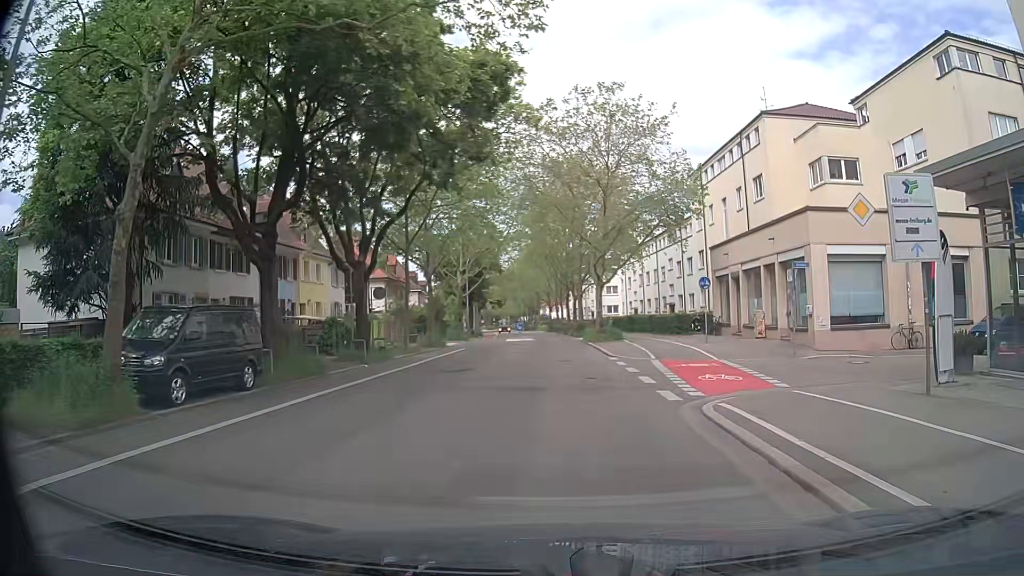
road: secondary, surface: asphalt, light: Day
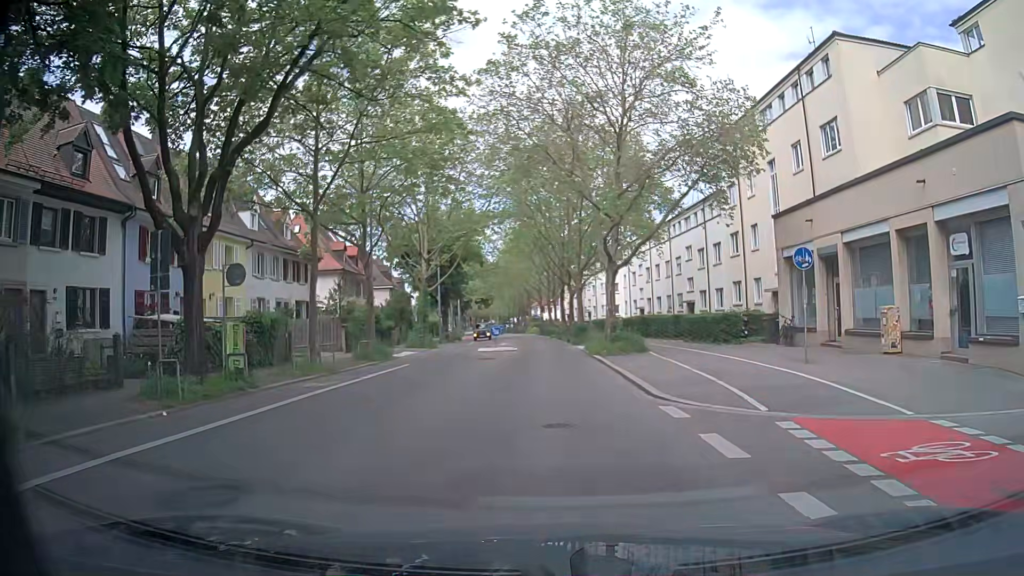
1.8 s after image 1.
(+0.3, +13.4) m; +1°
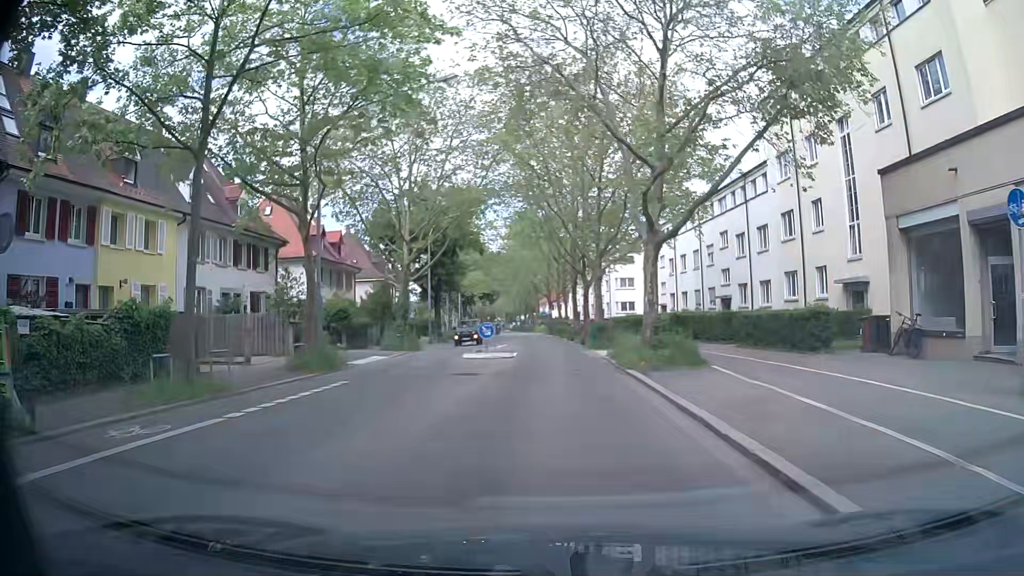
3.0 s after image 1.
(0.0, +9.0) m; 0°
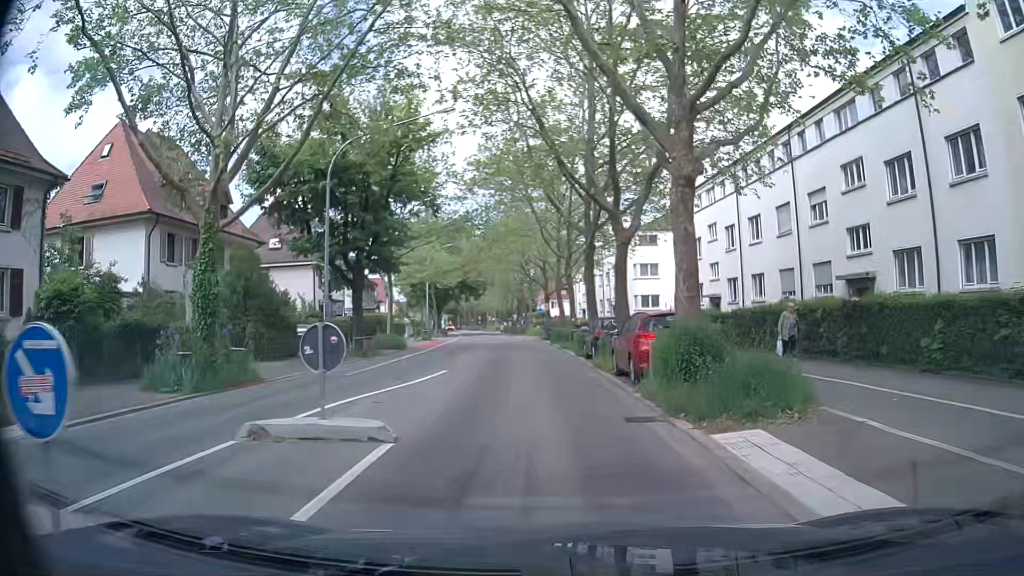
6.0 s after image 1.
(+0.1, +22.6) m; -1°
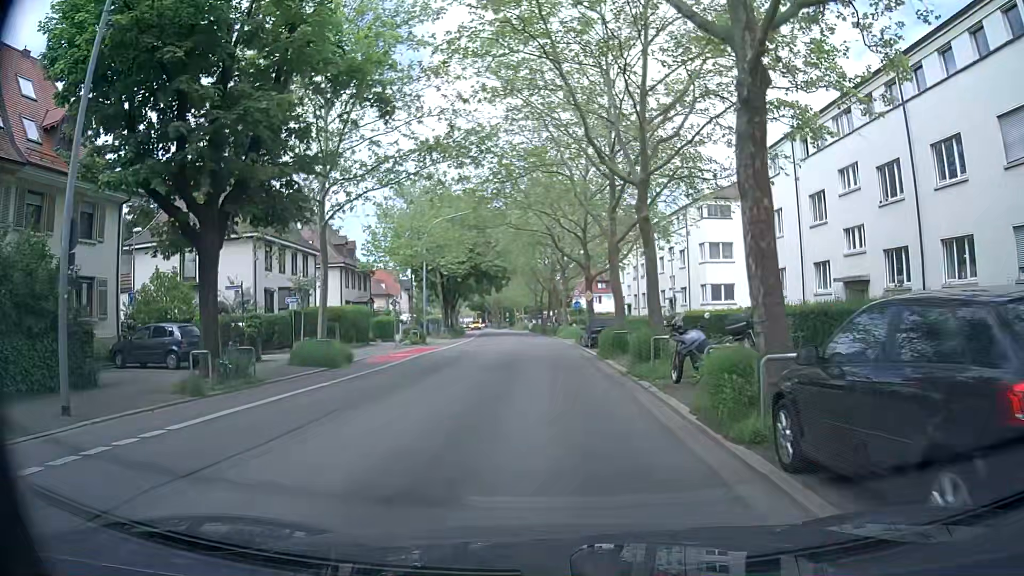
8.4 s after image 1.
(-0.4, +18.0) m; -2°
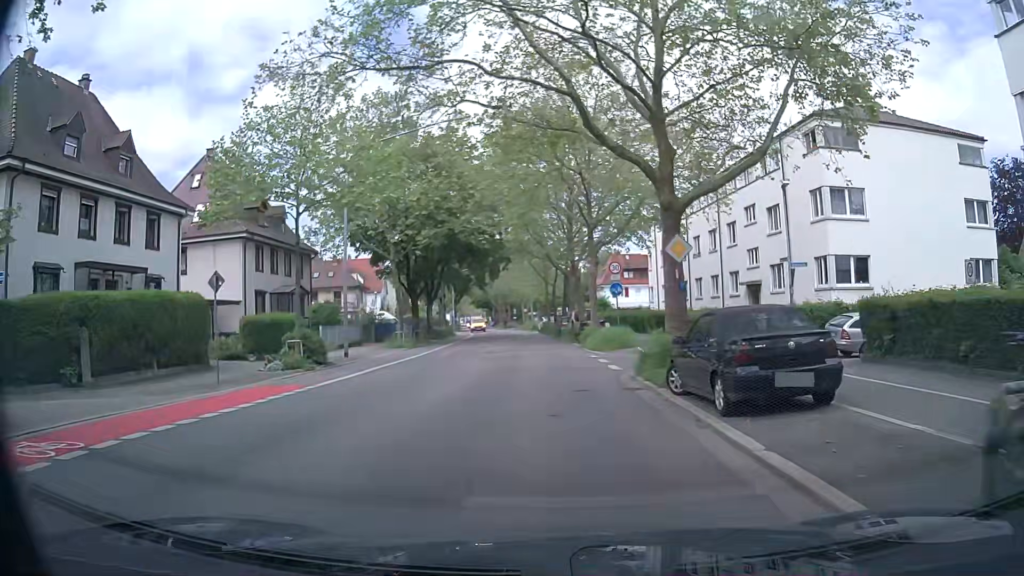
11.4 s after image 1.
(-0.4, +22.5) m; 0°
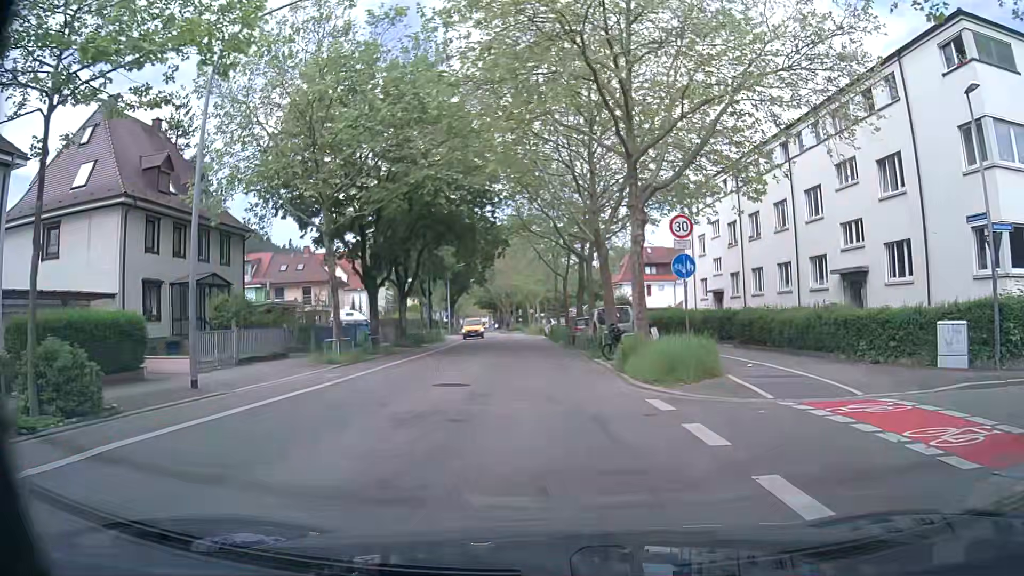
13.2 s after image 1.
(-0.4, +13.5) m; -2°
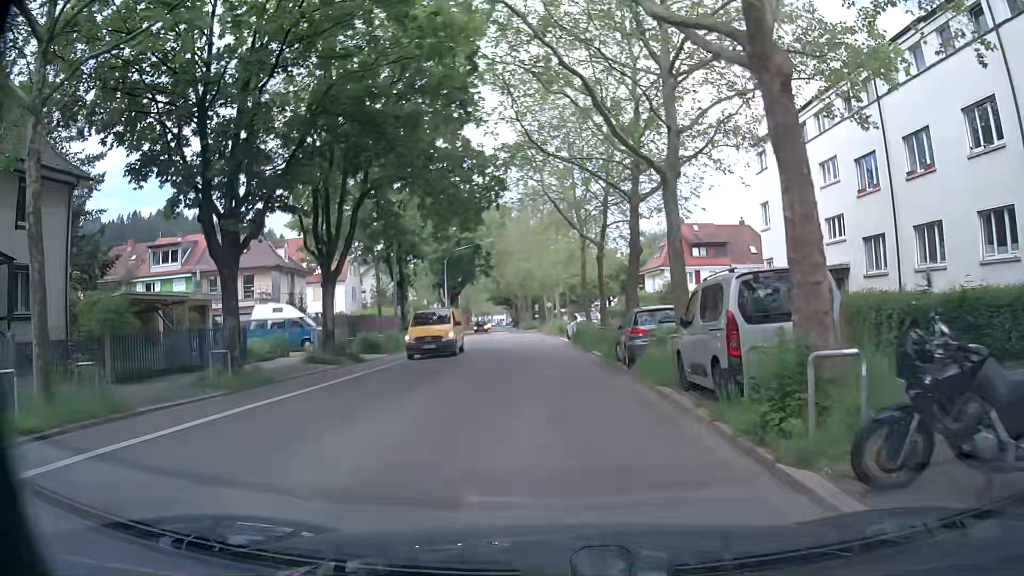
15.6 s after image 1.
(-0.3, +18.0) m; -4°
(0, +10) (+1, +20) (+1, +30) (+1, +40) (+1, +50) (0, +60) (0, +70) (-1, +80) (-1, +90) (-2, +100) m
